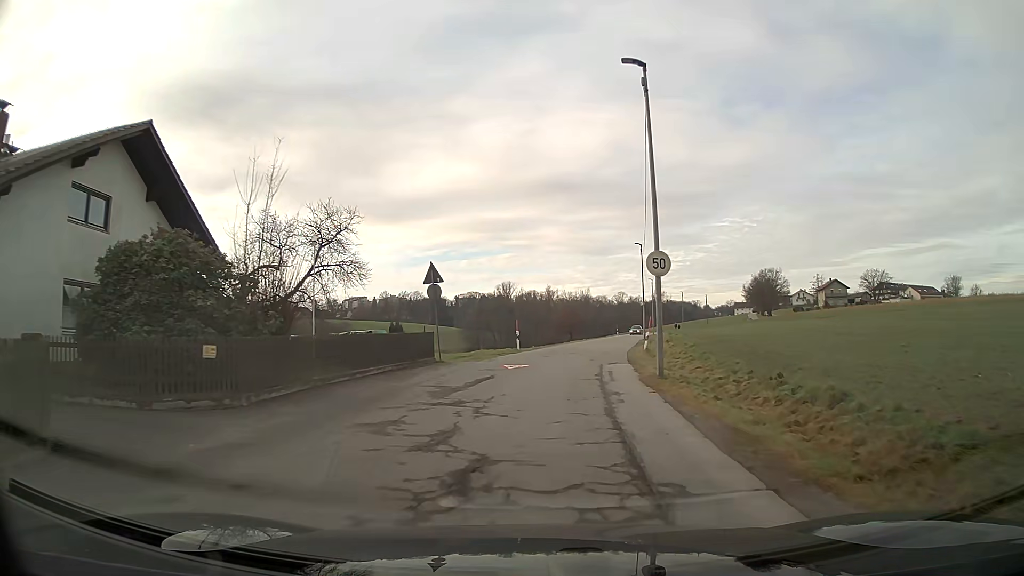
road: unclassified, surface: asphalt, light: Day
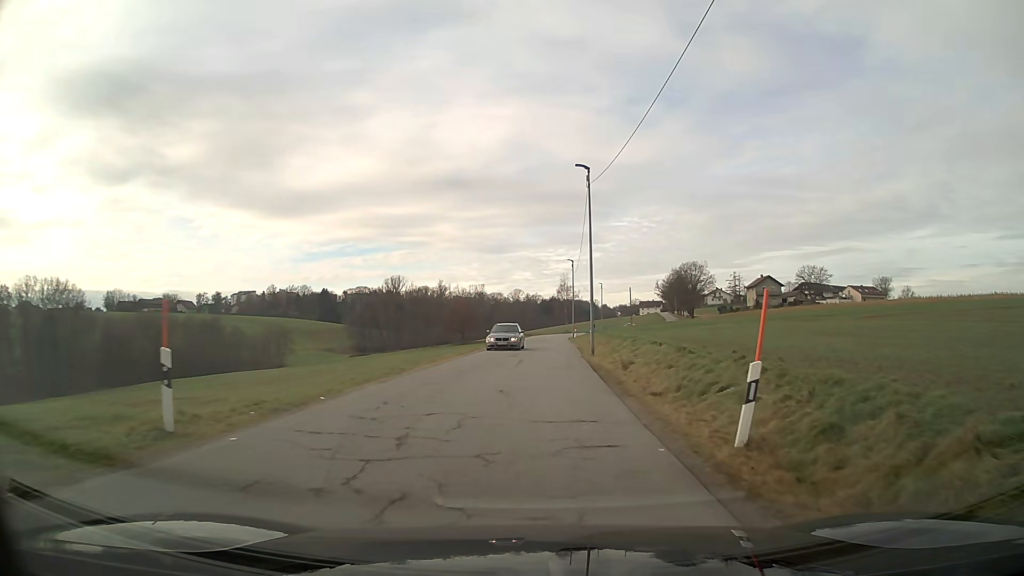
(+2.1, +27.9) m; +9°
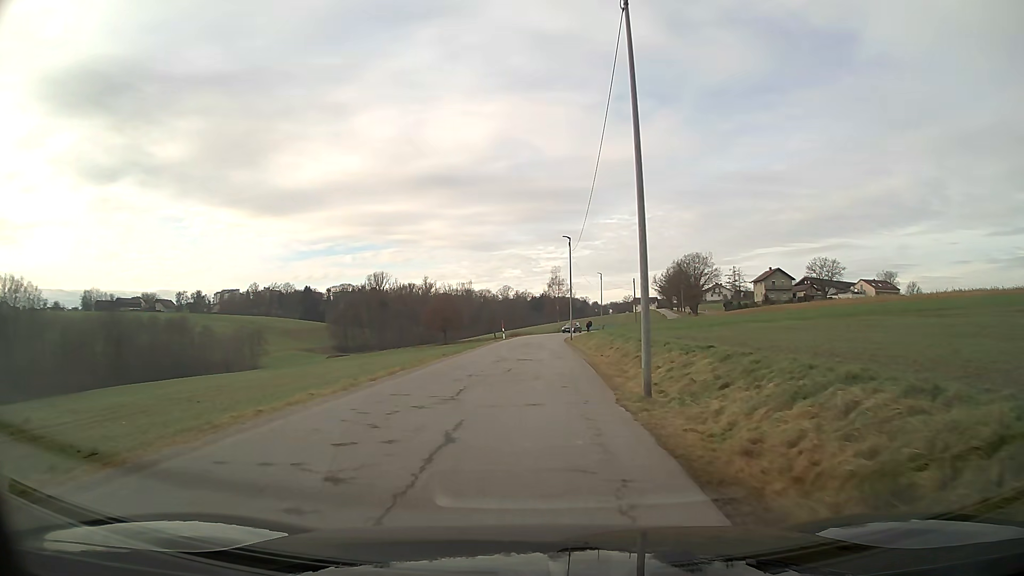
(+0.2, +16.7) m; 0°
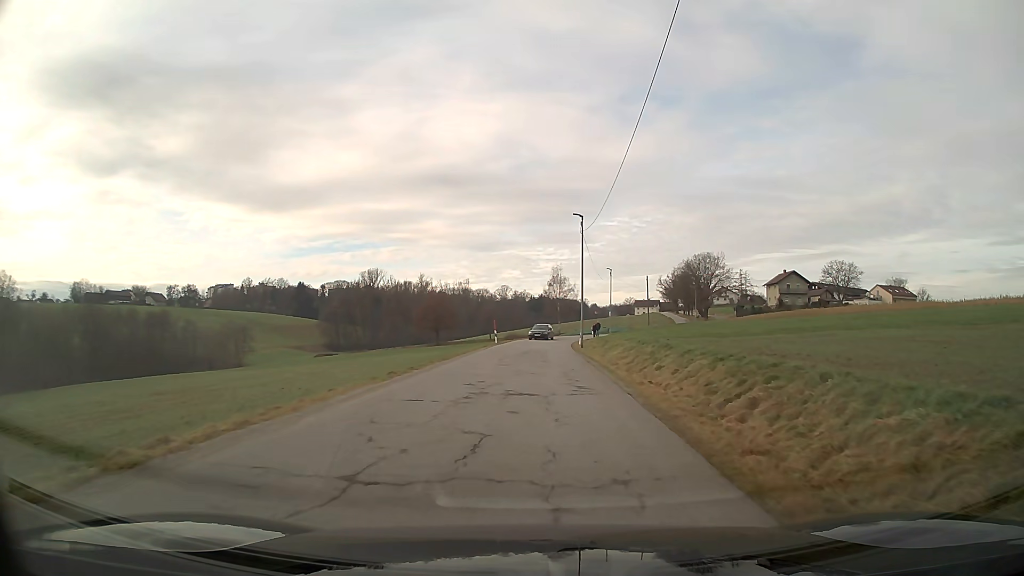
(0.0, +11.5) m; +1°
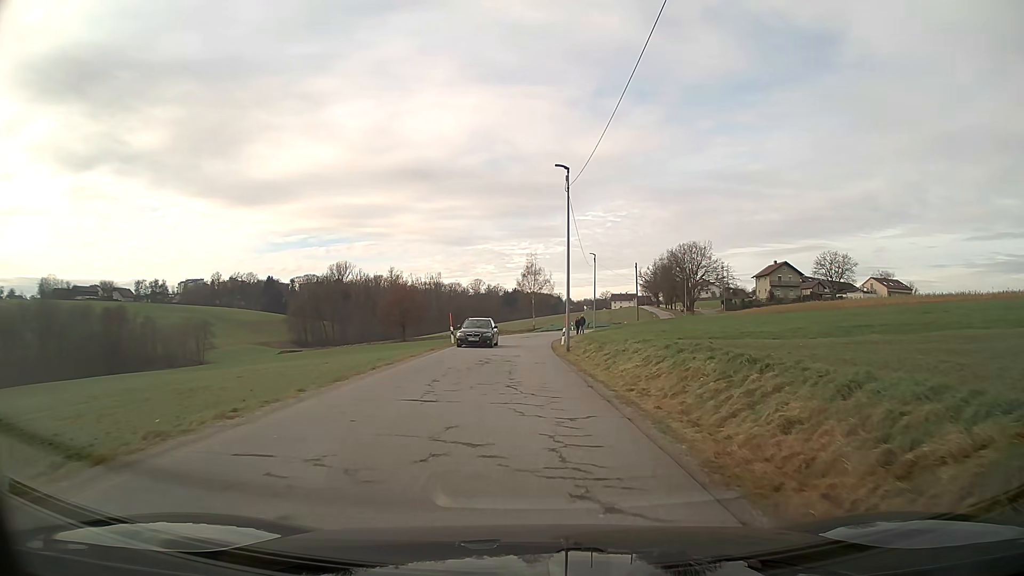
(+0.2, +11.4) m; +2°
